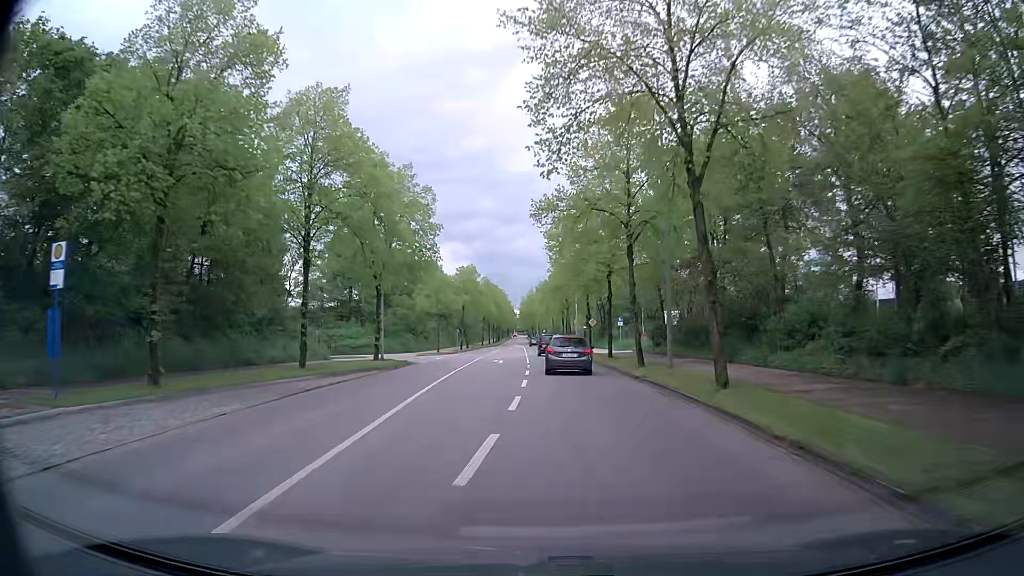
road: tertiary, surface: asphalt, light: Day
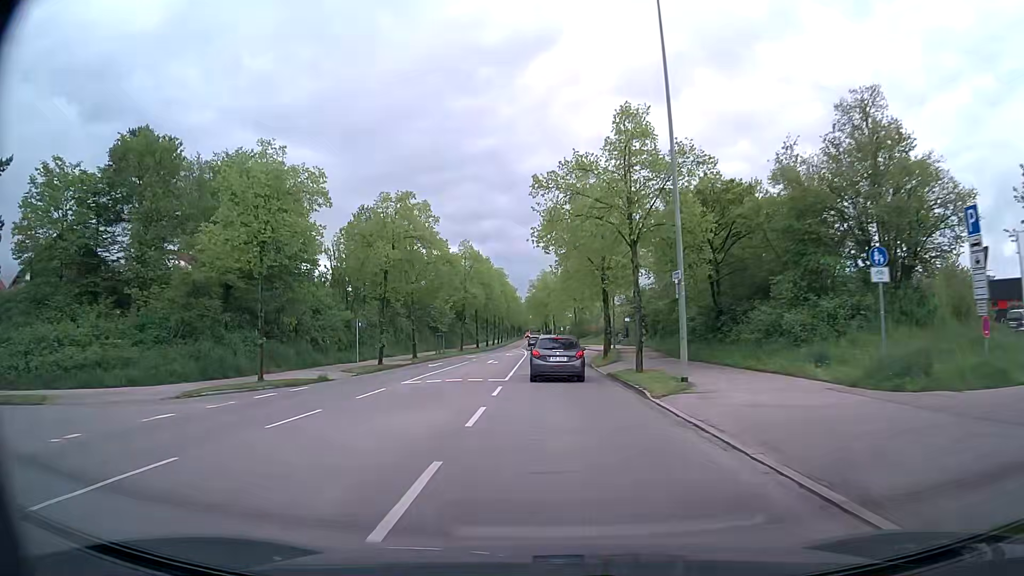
(+0.3, +45.5) m; -1°
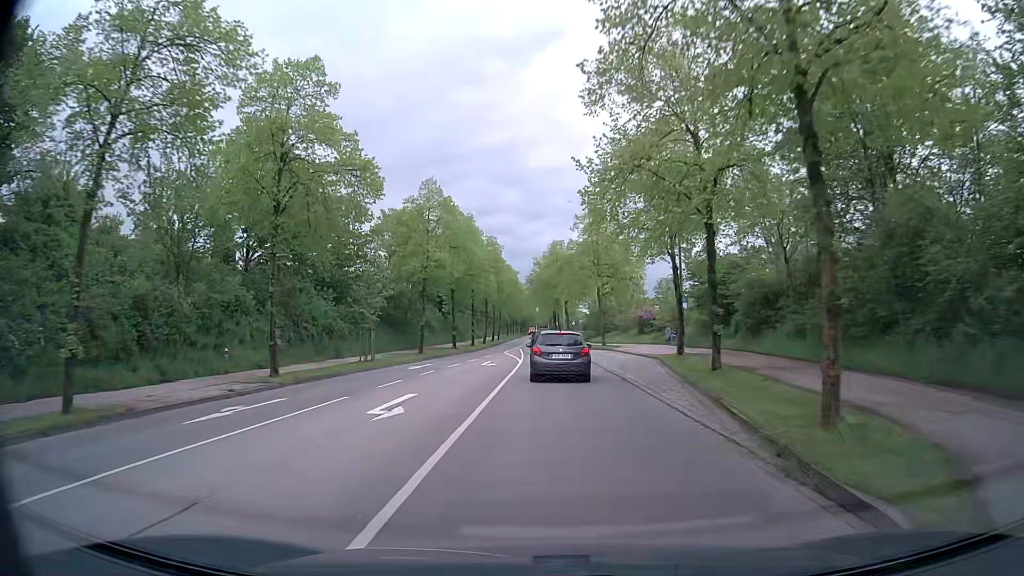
(-0.1, +27.0) m; 0°
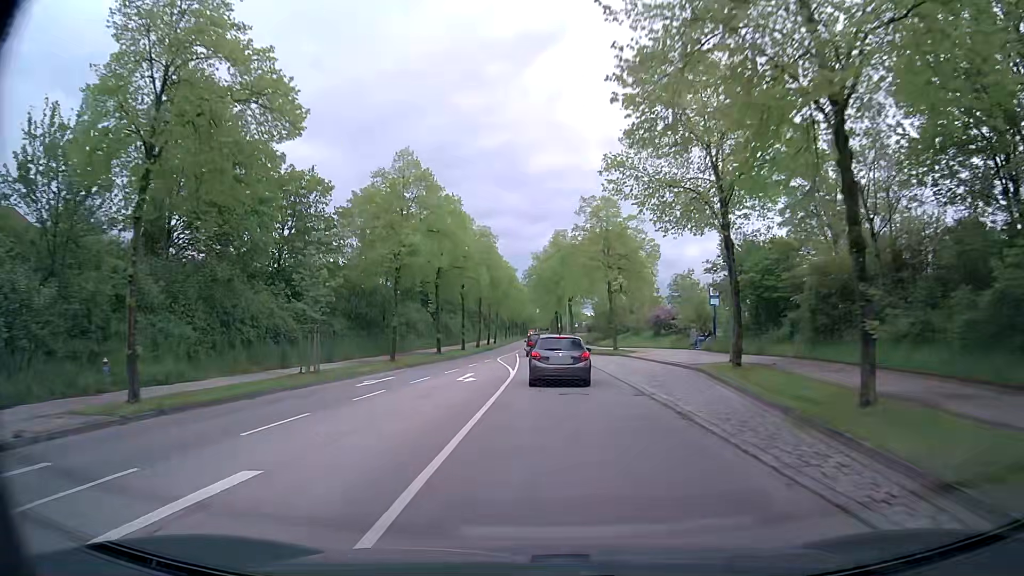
(0.0, +8.6) m; 0°
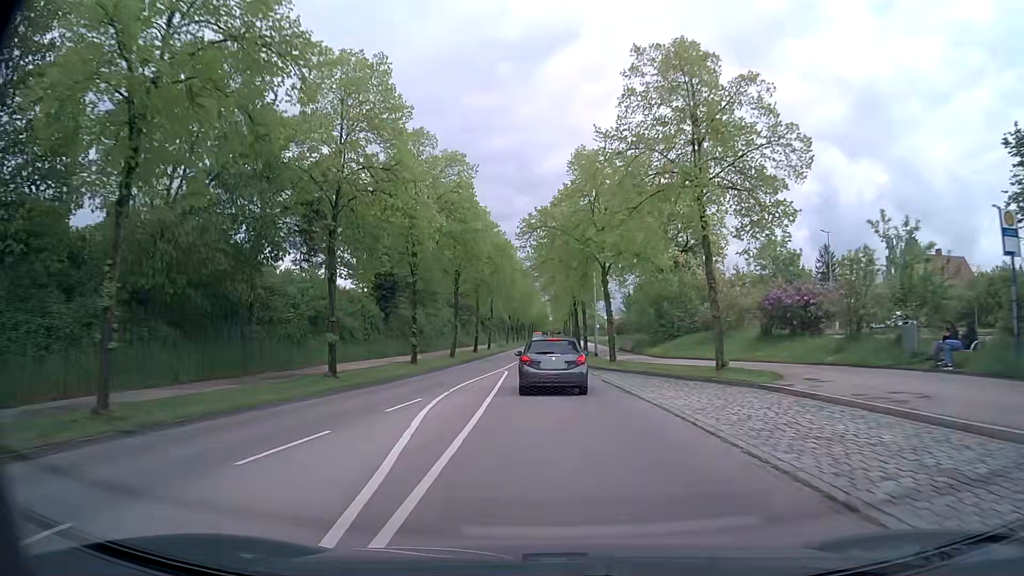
(-0.1, +26.2) m; 0°
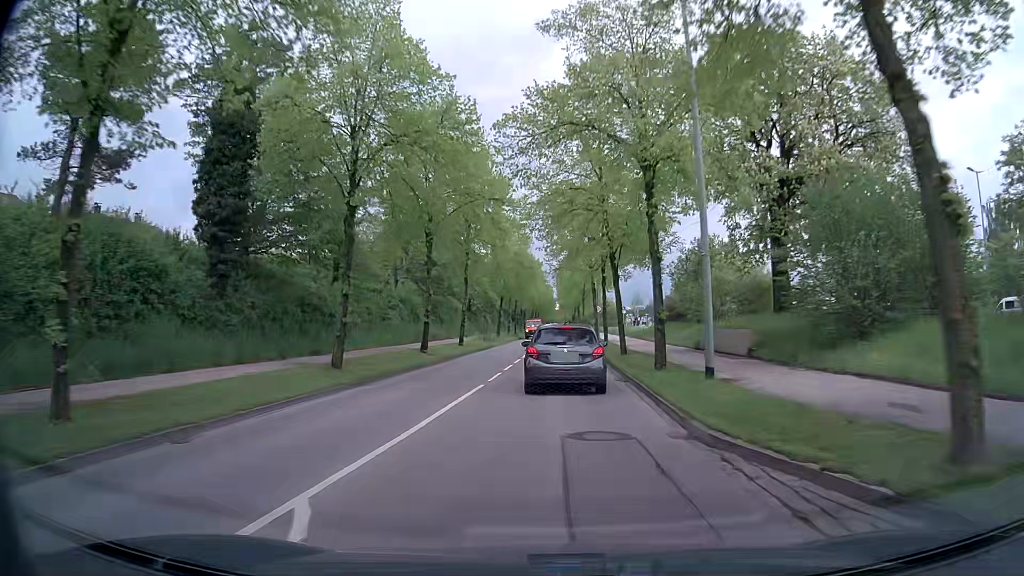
(-0.4, +26.2) m; -1°
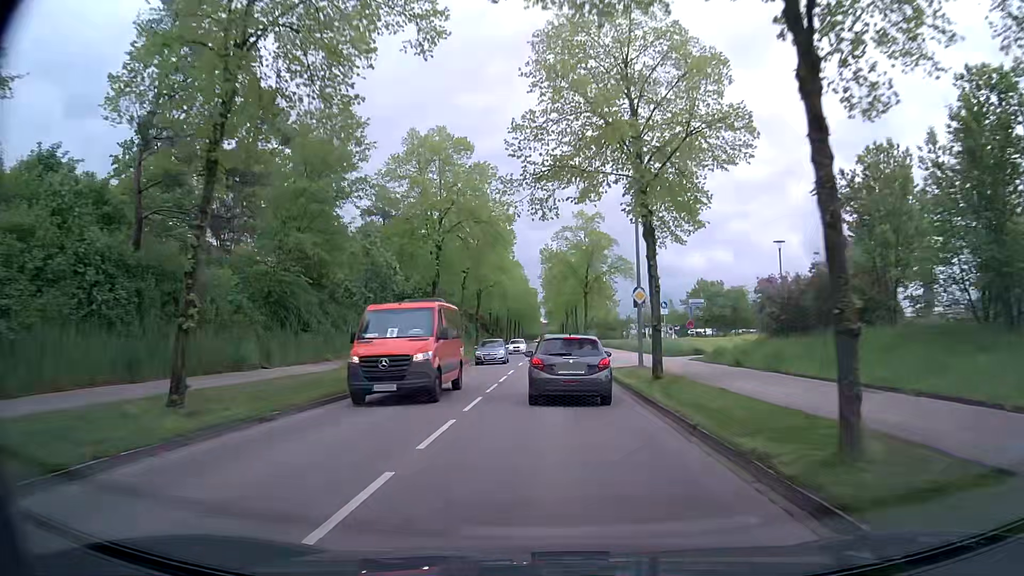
(+0.2, +32.1) m; +1°
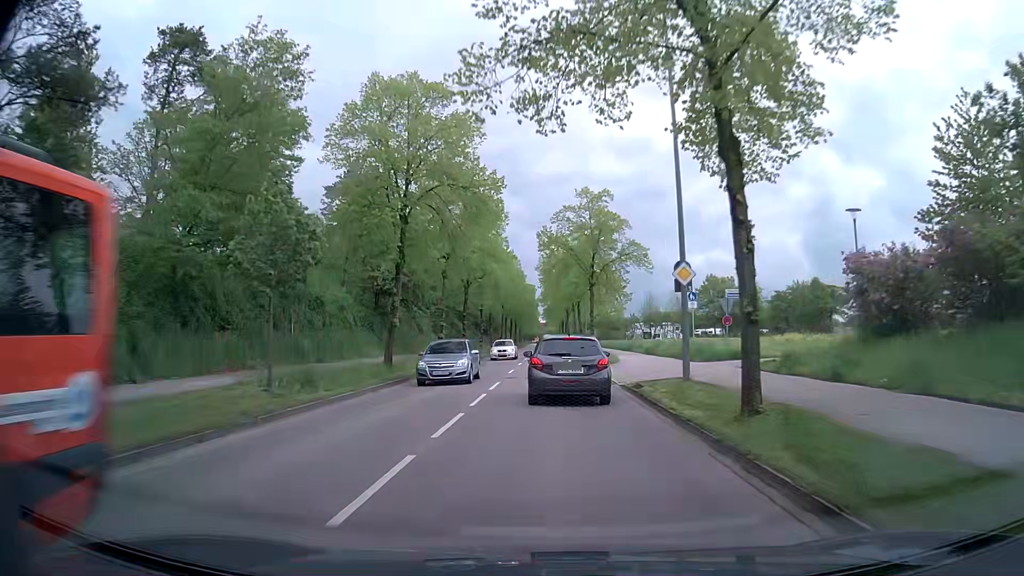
(0.0, +8.0) m; 0°
(0, +10) (0, +20) (0, +30) (0, +40) (0, +50) (0, +60) (0, +70) (0, +80) (0, +90) (0, +100) m
